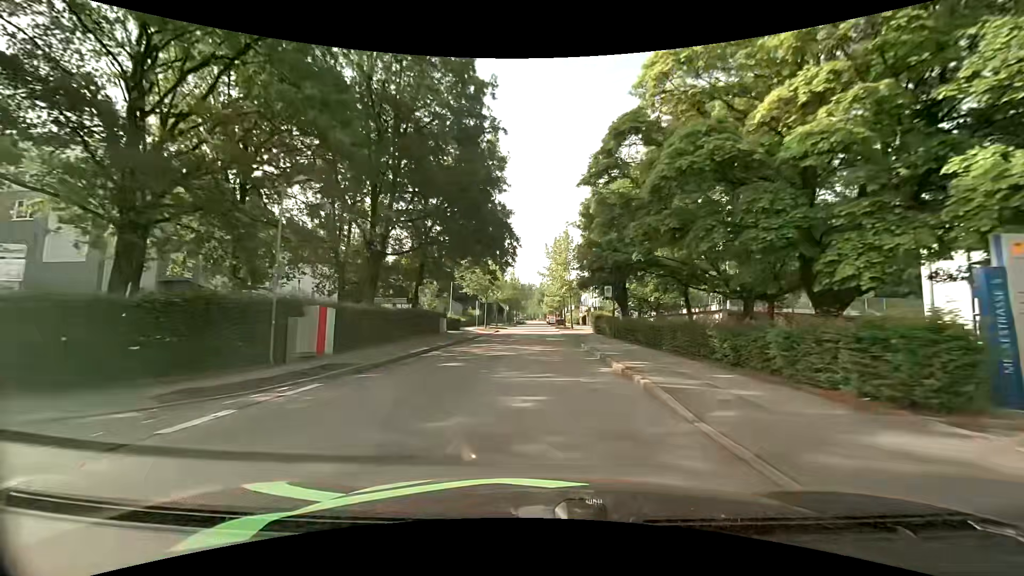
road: residential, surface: asphalt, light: Day
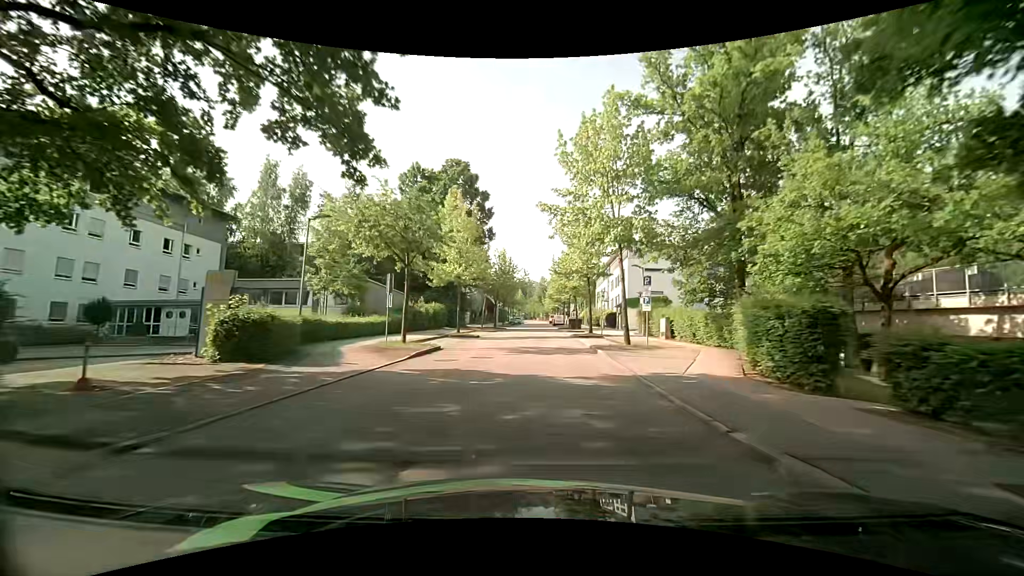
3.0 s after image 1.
(+0.1, +33.6) m; 0°
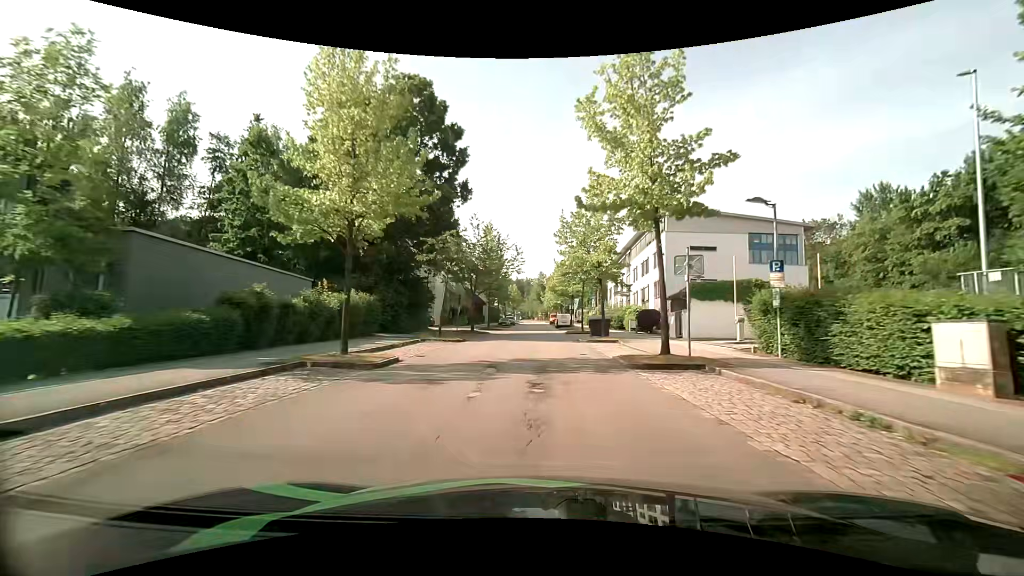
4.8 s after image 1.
(+0.2, +20.9) m; 0°
(0, +10) (0, +20) (0, +30) (0, +40) (0, +50) (0, +60) (0, +70) (0, +80) (0, +90) (0, +100) m
